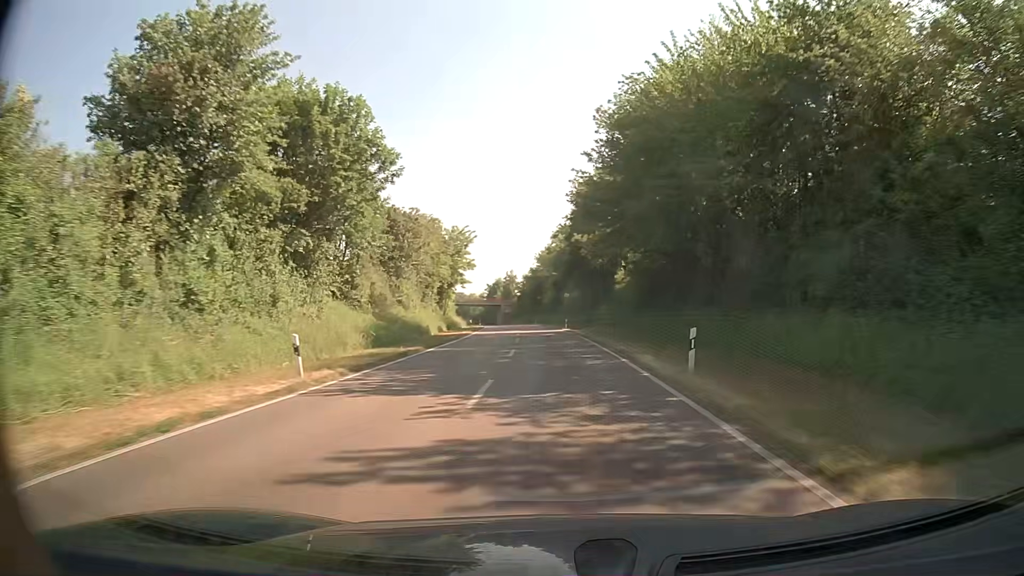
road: primary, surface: asphalt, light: Day
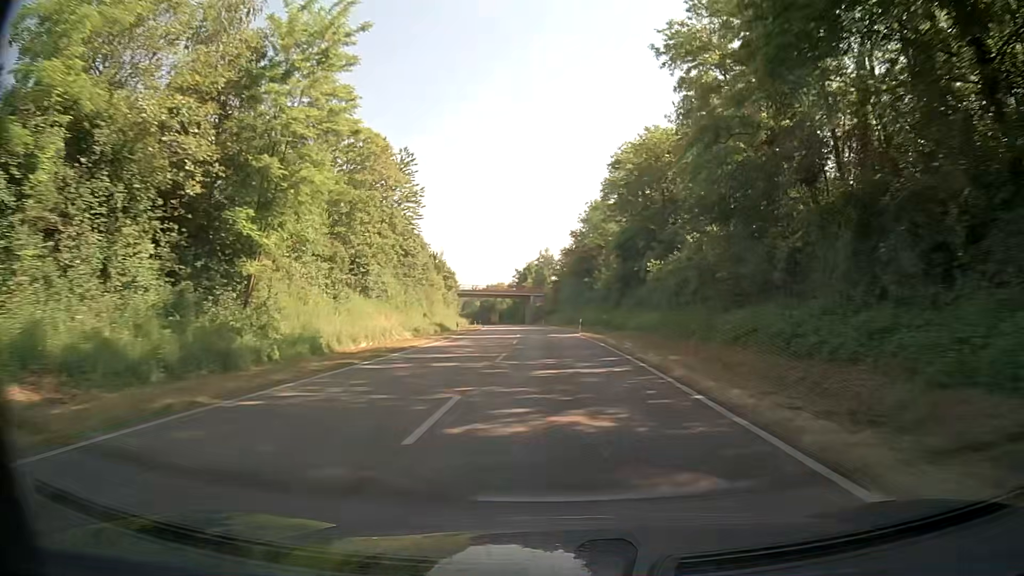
(-2.0, +62.9) m; -3°
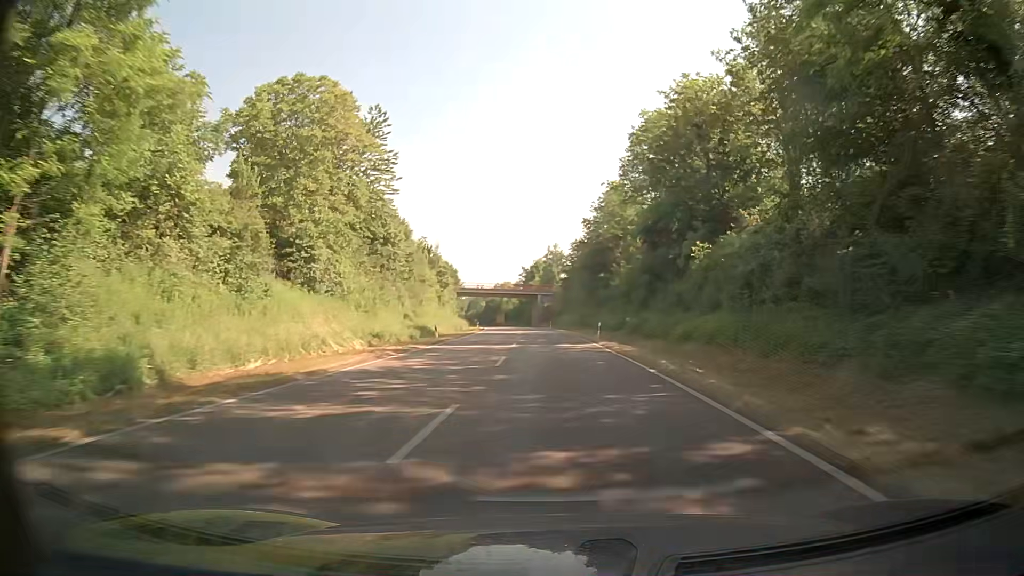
(-0.2, +12.9) m; -1°
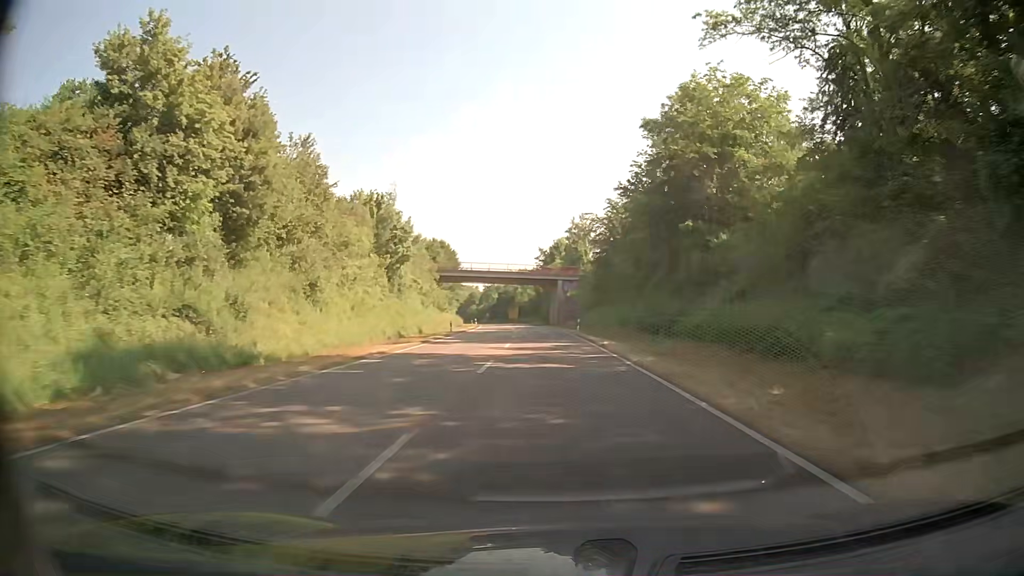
(-0.6, +38.8) m; -2°
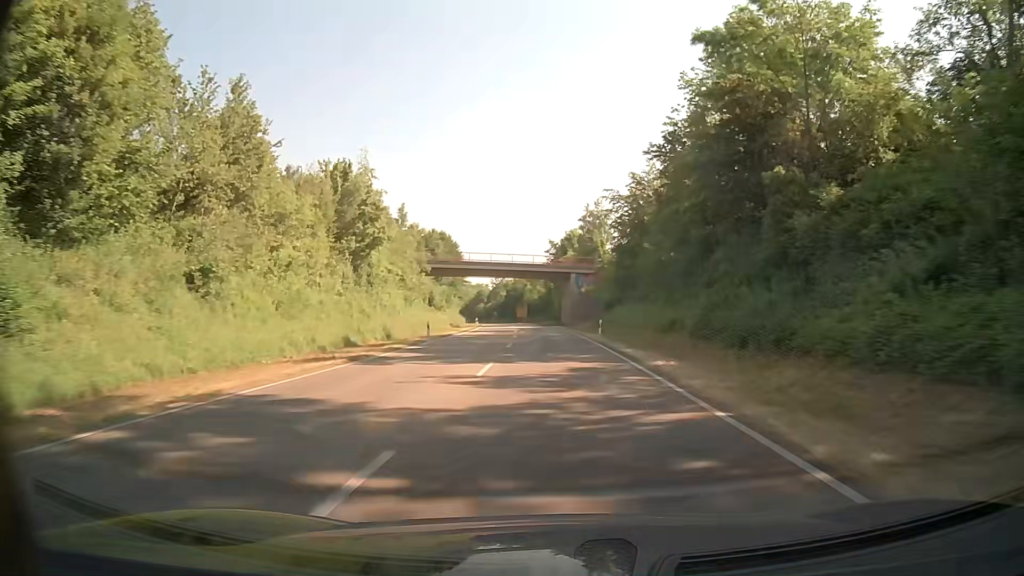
(-0.1, +13.1) m; -1°
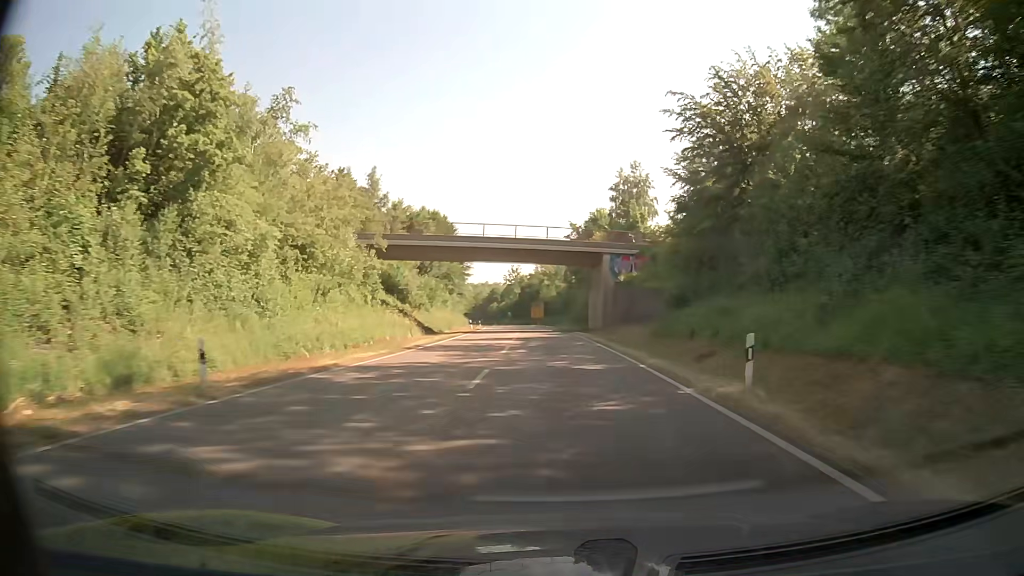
(-0.4, +26.4) m; -2°
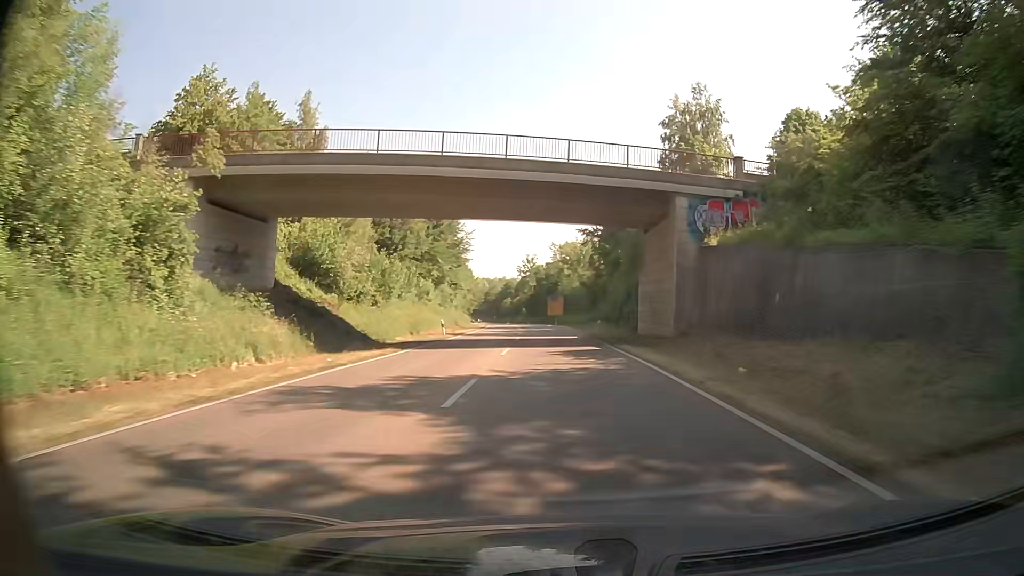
(-0.2, +26.7) m; -2°
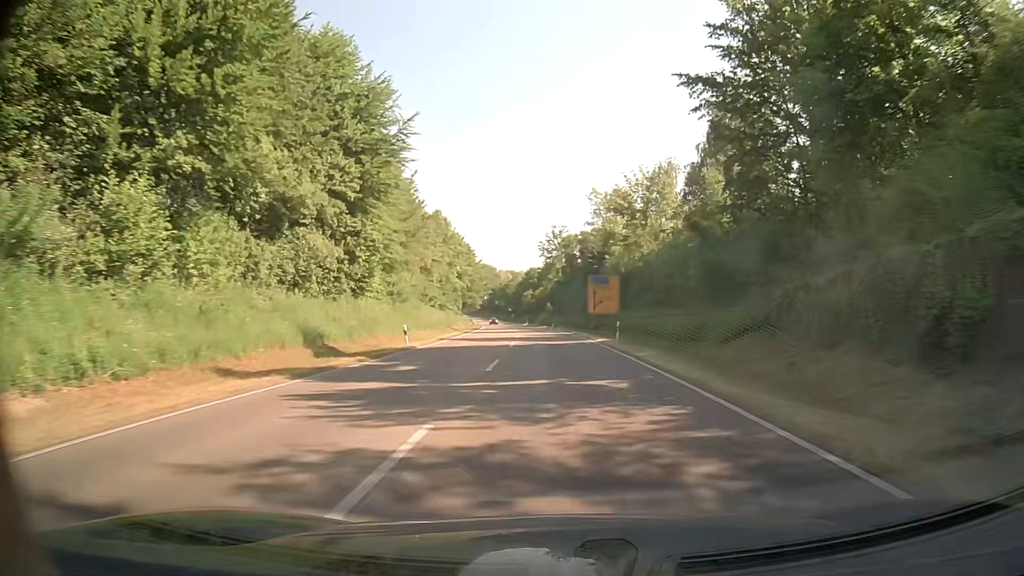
(-0.9, +54.0) m; -3°
(0, +10) (0, +20) (0, +30) (0, +40) (0, +50) (-1, +60) (-1, +70) (-2, +80) (-3, +90) (-4, +100) m
